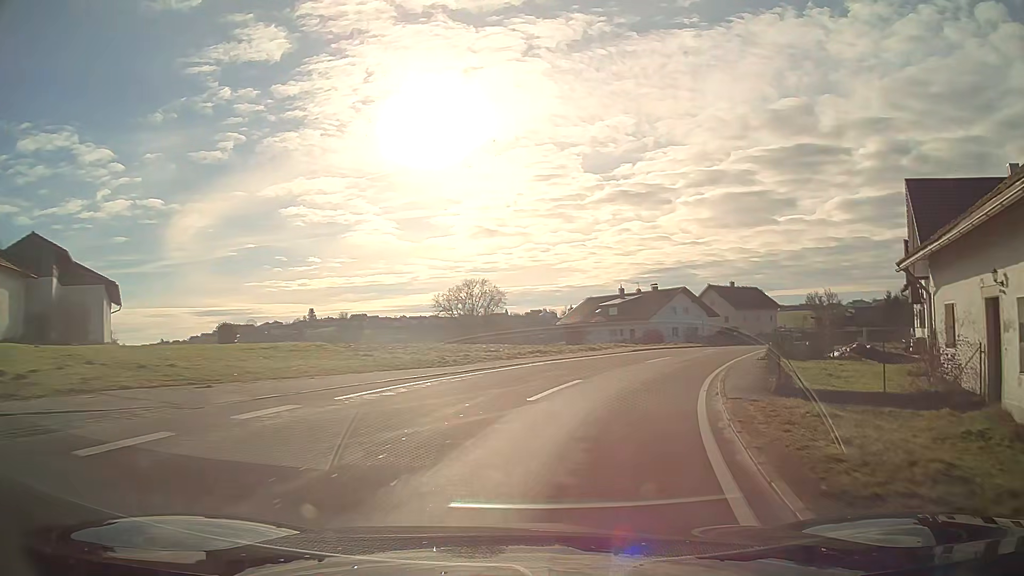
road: tertiary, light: Day
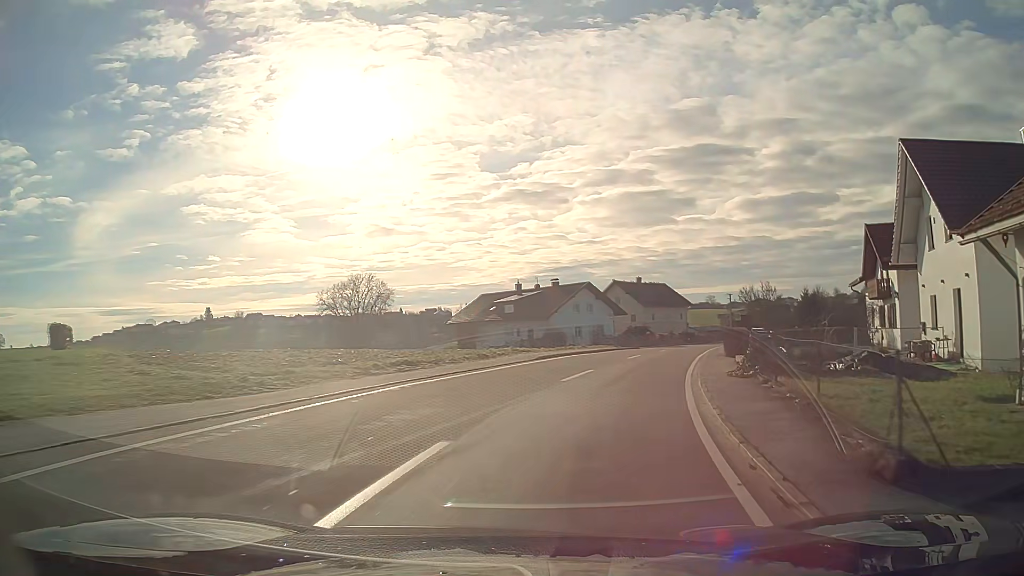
(+0.5, +8.0) m; +8°
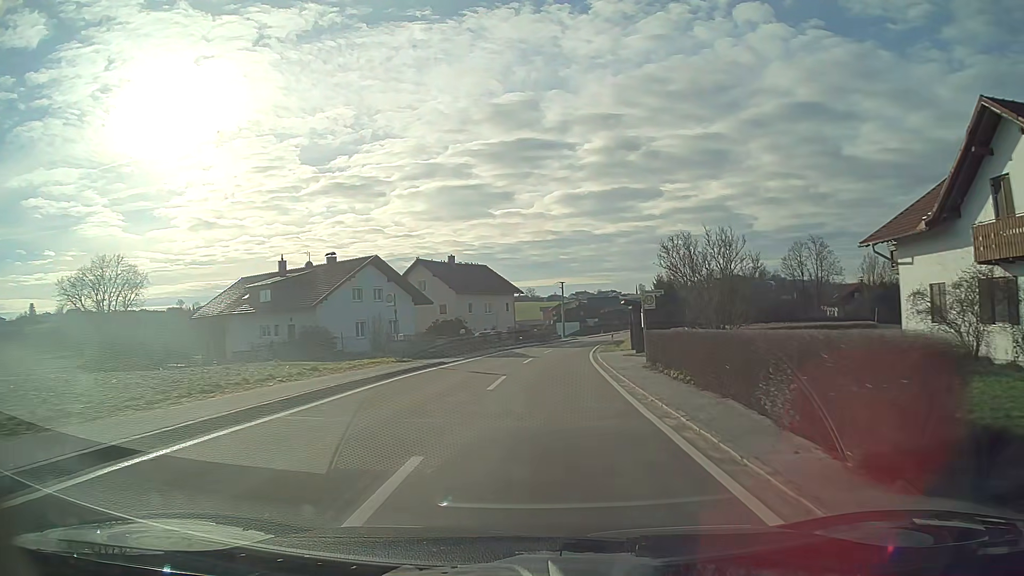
(+3.6, +24.2) m; +14°
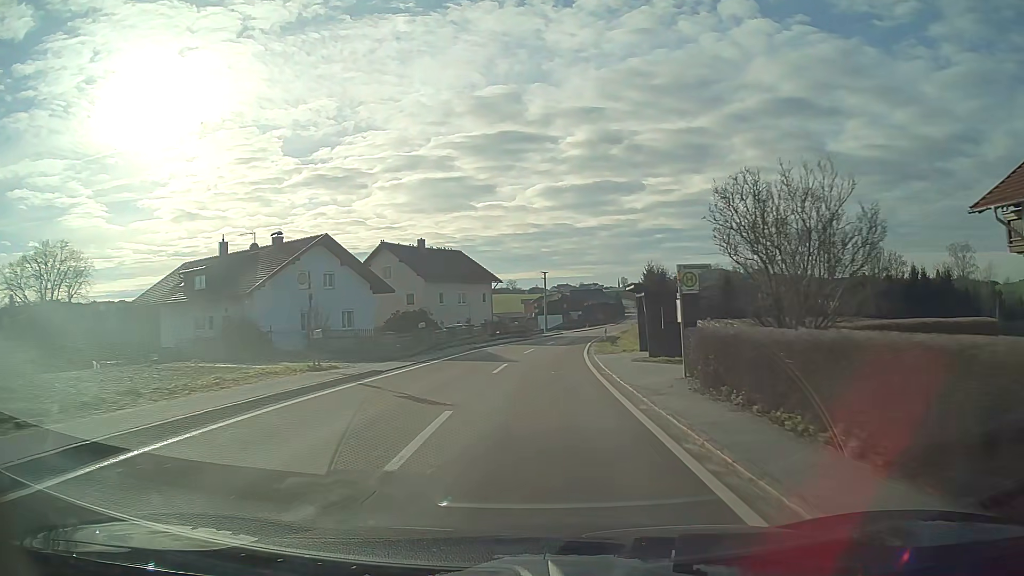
(+0.1, +8.5) m; +2°
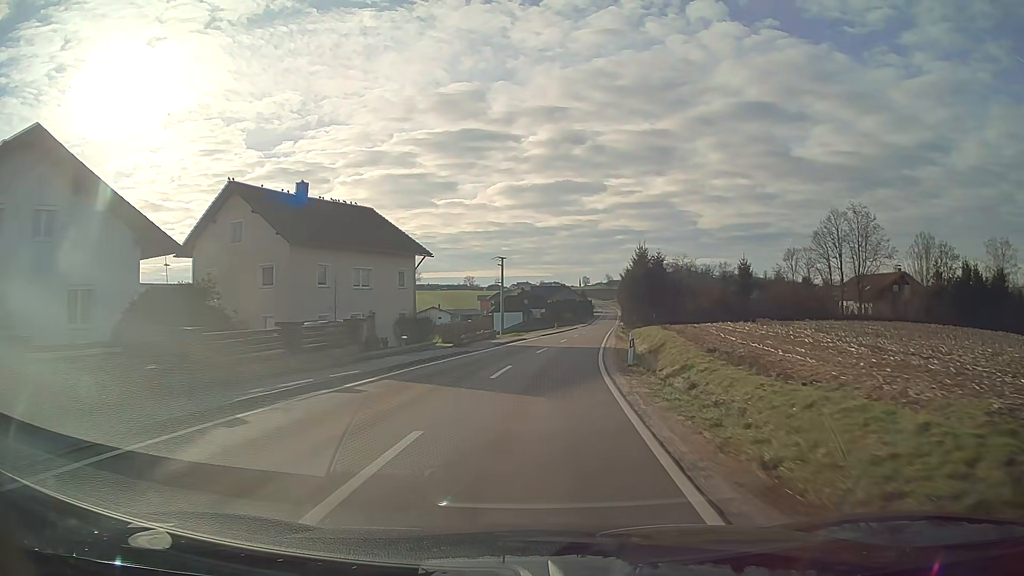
(+0.8, +26.4) m; +3°
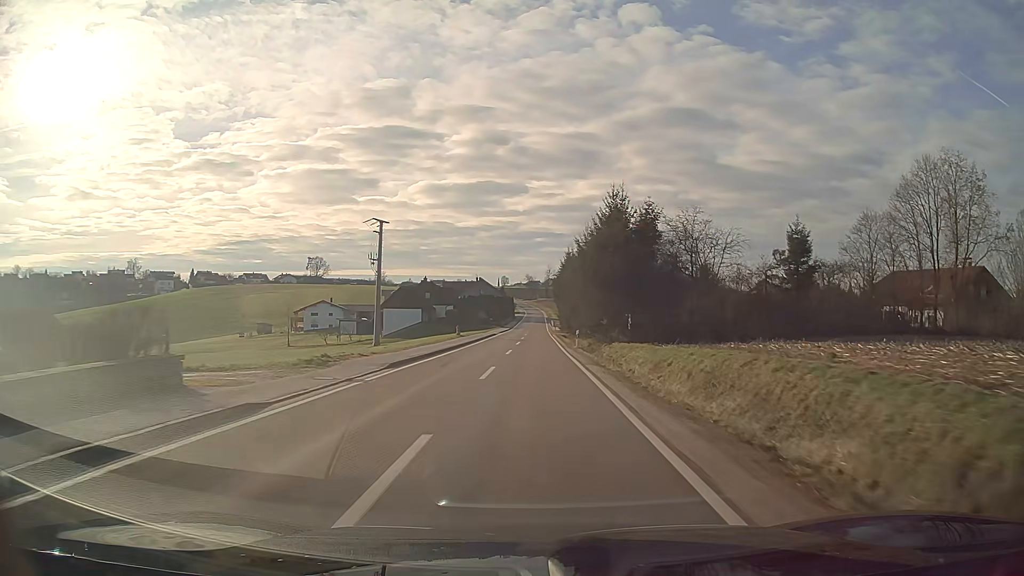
(+2.3, +36.0) m; +7°
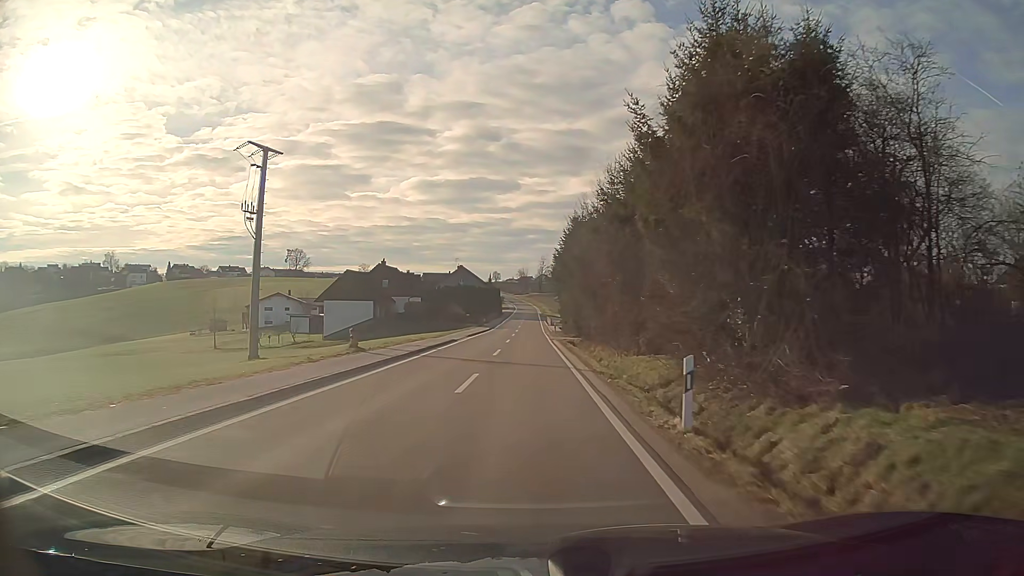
(+0.2, +27.3) m; +1°
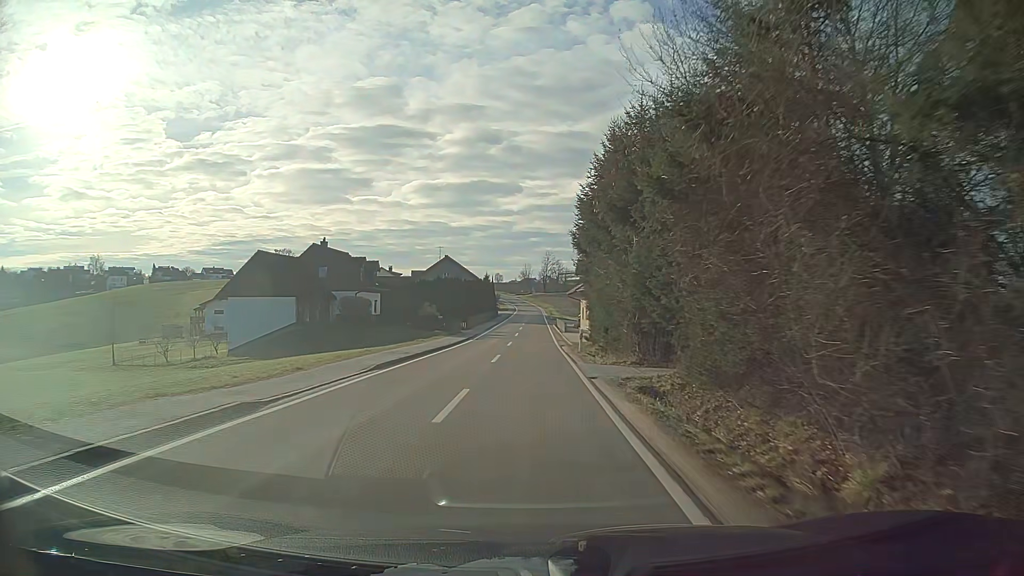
(0.0, +27.4) m; 0°
